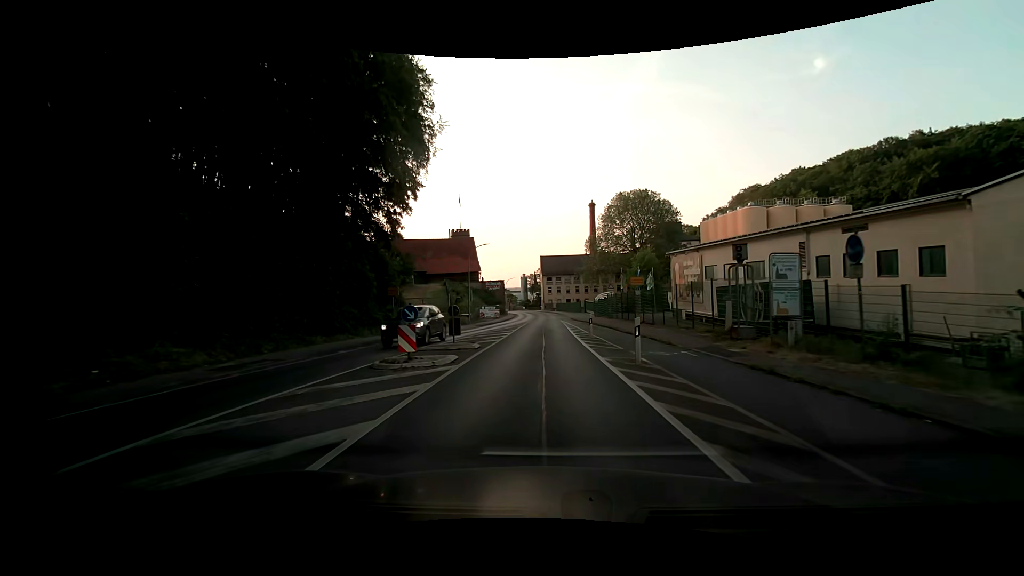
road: primary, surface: asphalt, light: Day
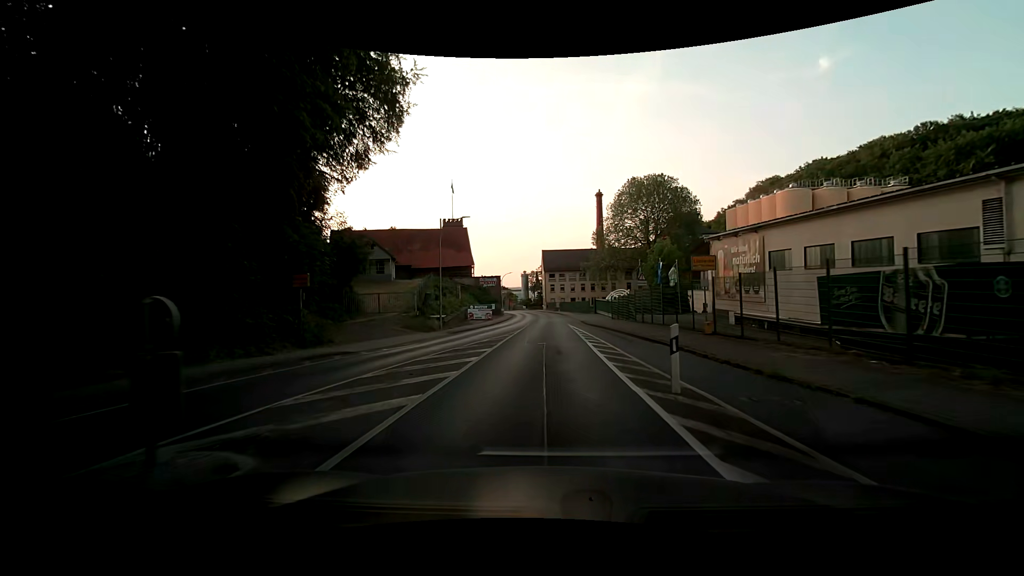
(0.0, +13.8) m; 0°
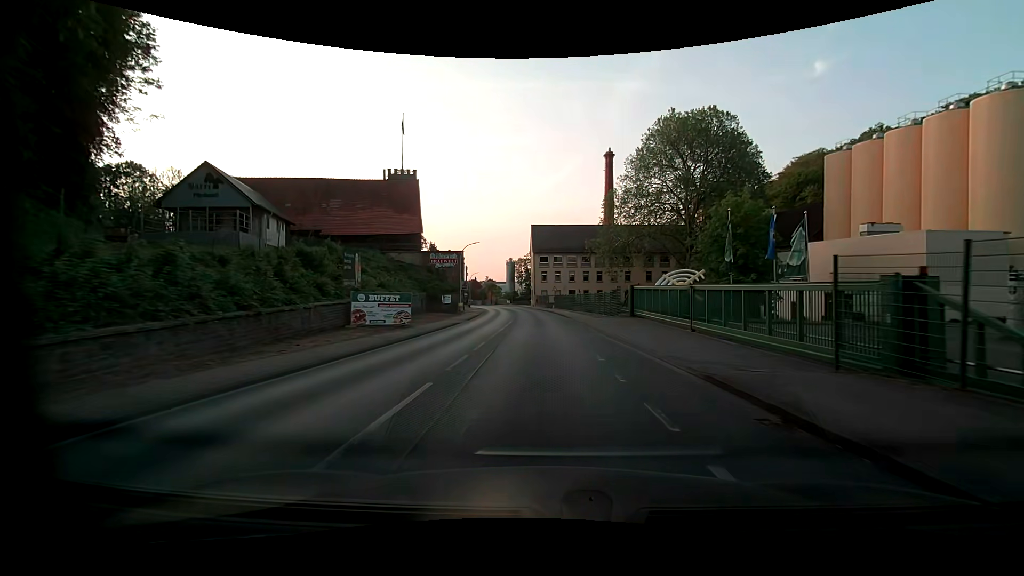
(+0.3, +35.5) m; +1°
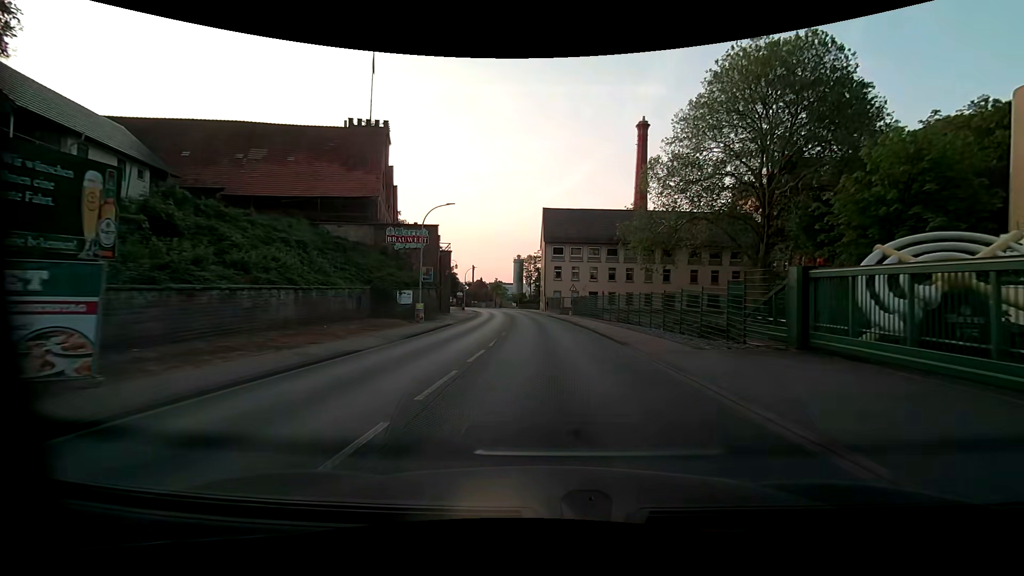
(-0.3, +21.1) m; -1°
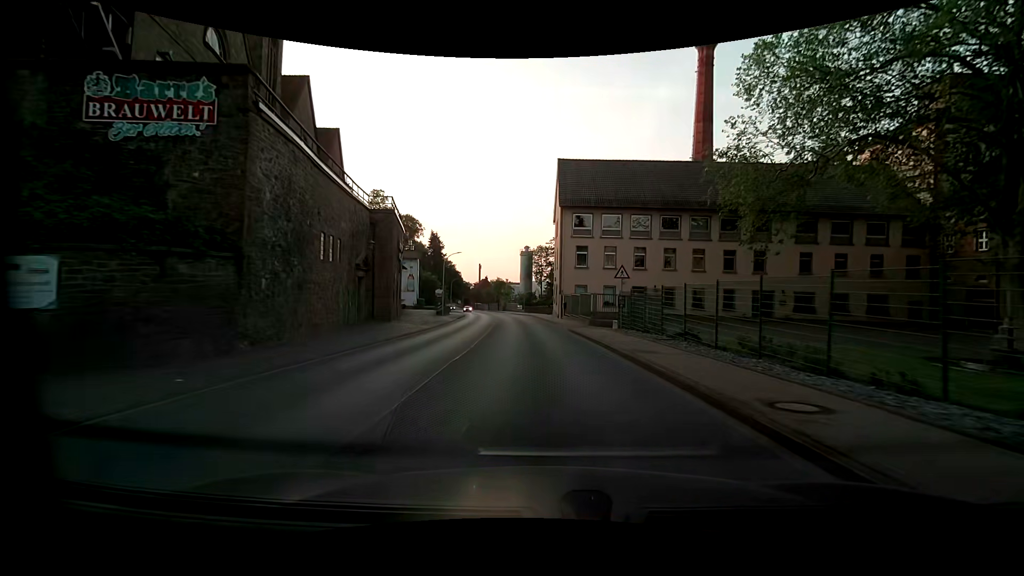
(-0.2, +27.5) m; -1°
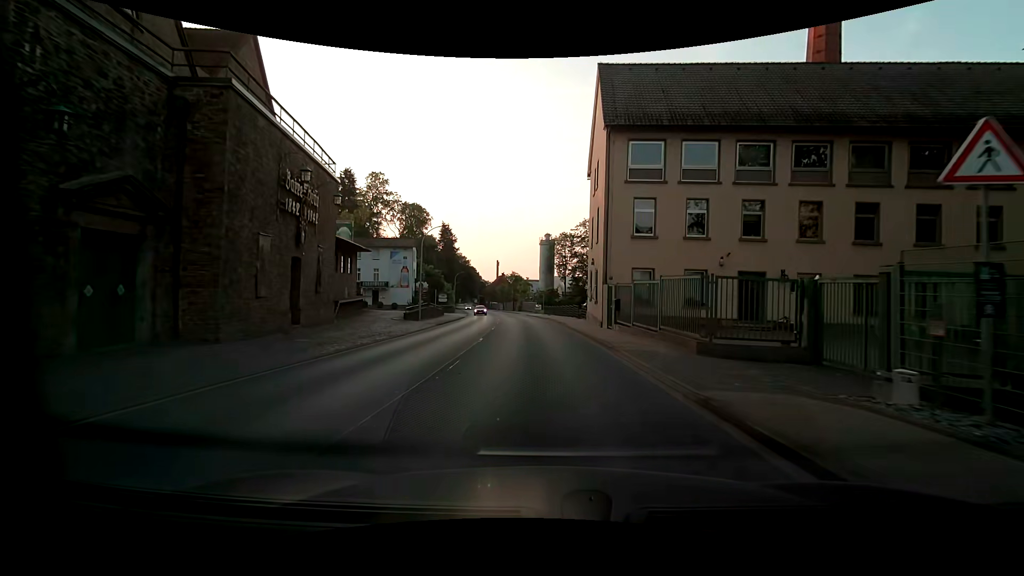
(-0.6, +20.1) m; -3°
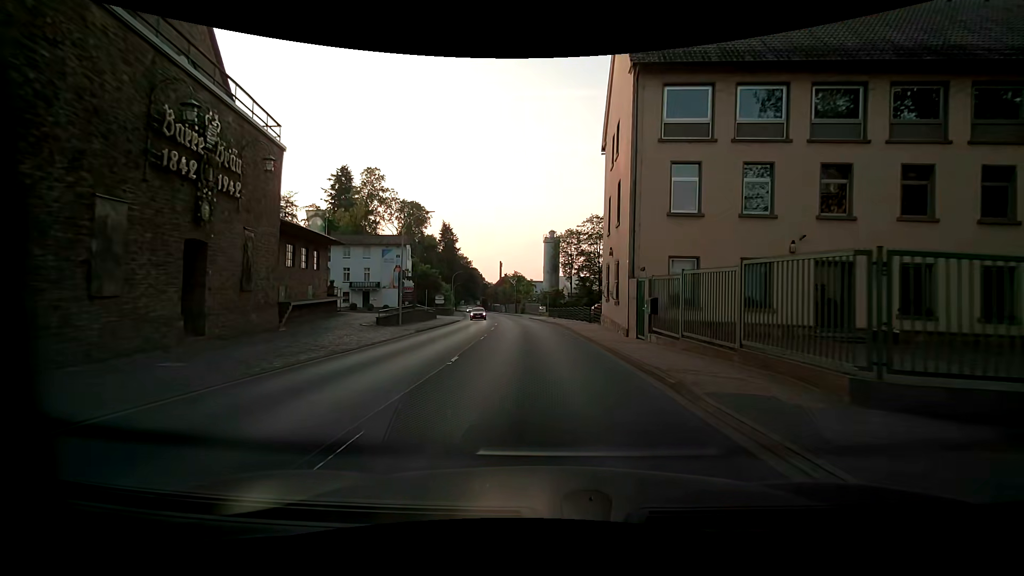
(0.0, +6.6) m; -1°
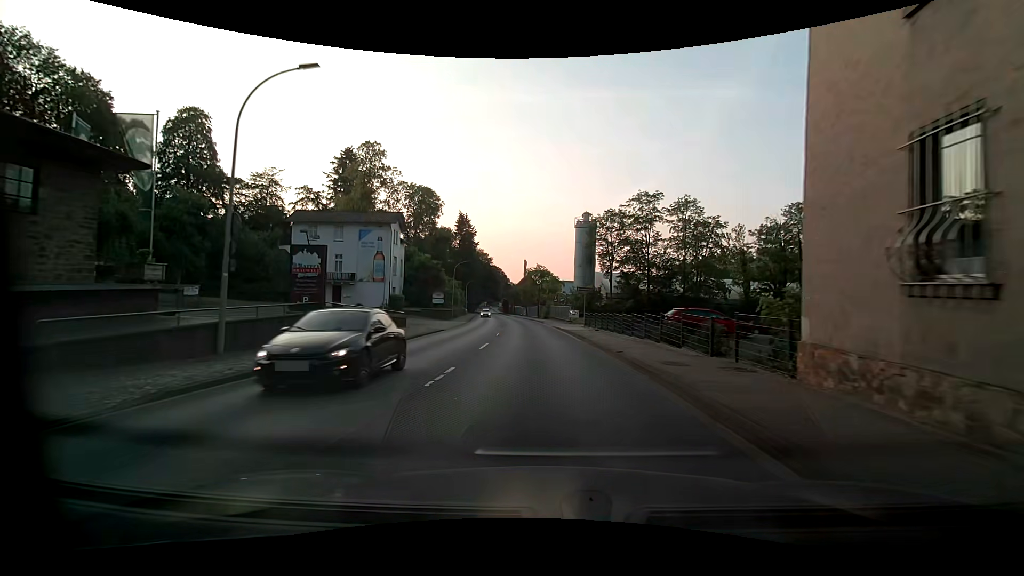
(-0.3, +20.9) m; -3°
(0, +10) (0, +20) (-1, +30) (-1, +40) (-2, +50) (-2, +60) (-3, +70) (-4, +80) (-5, +90) (-6, +100) m
